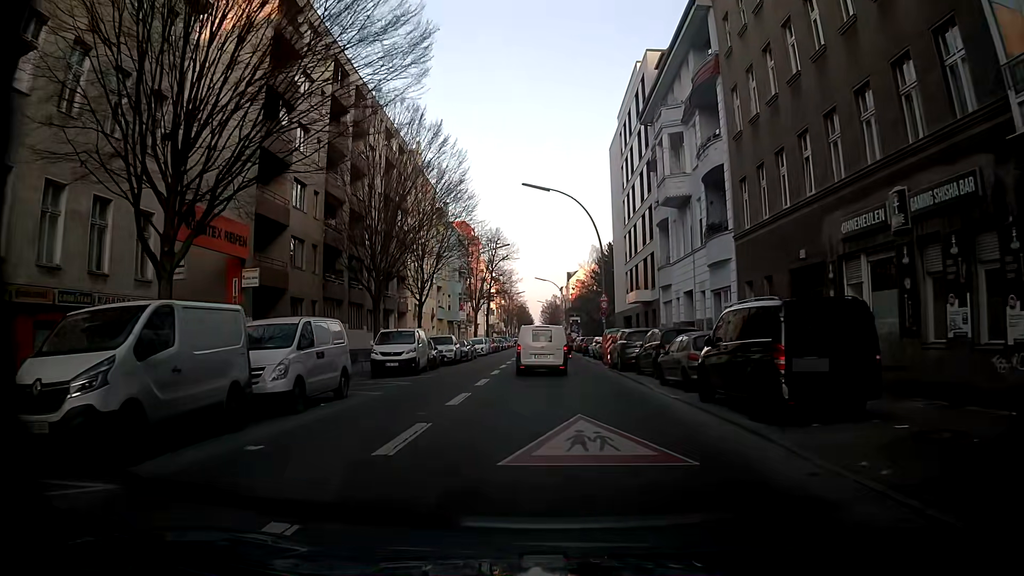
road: tertiary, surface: asphalt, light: Day
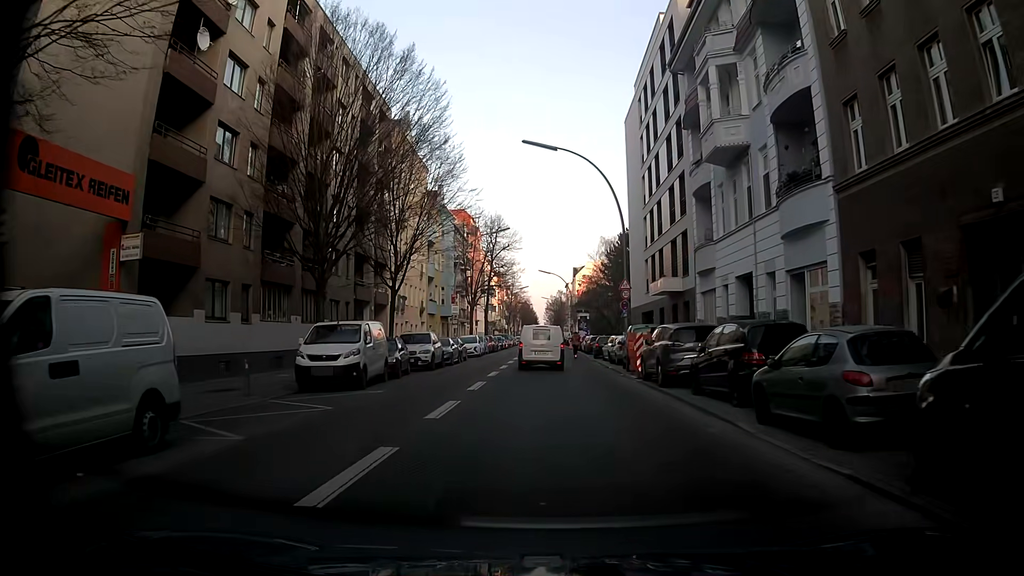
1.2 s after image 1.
(-0.1, +8.7) m; -1°
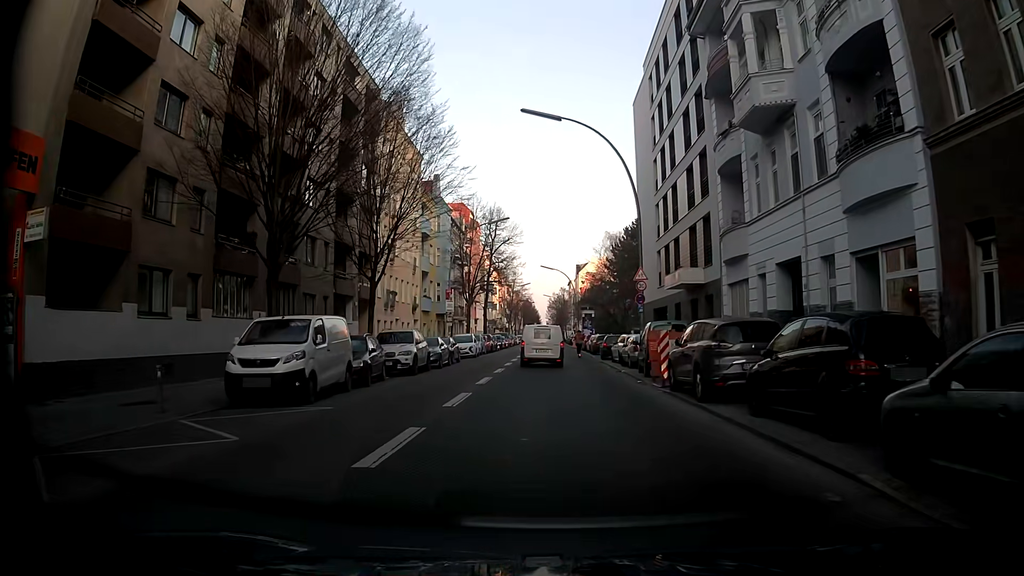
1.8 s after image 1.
(-0.1, +4.4) m; -2°
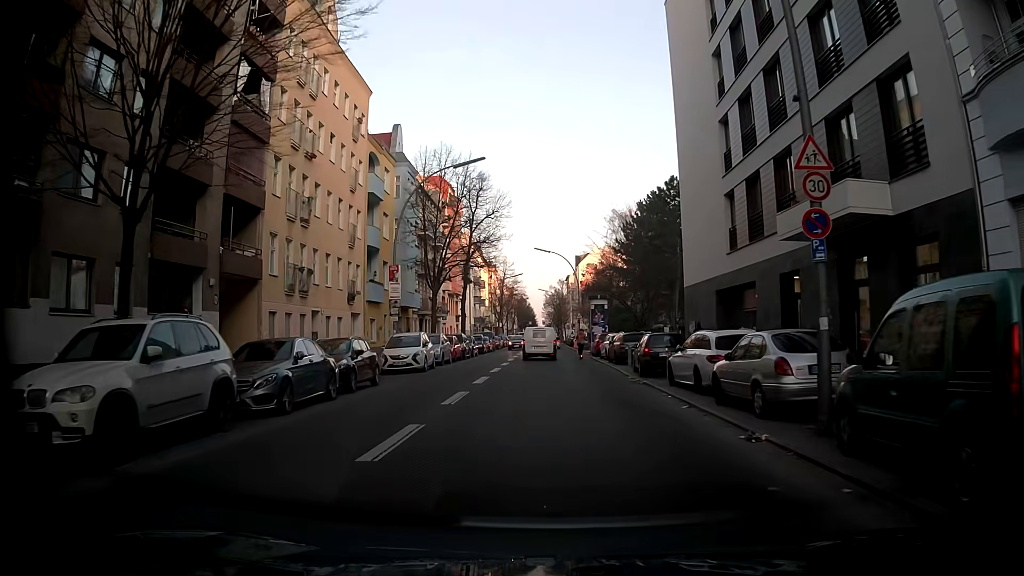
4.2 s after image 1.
(+0.3, +17.8) m; 0°
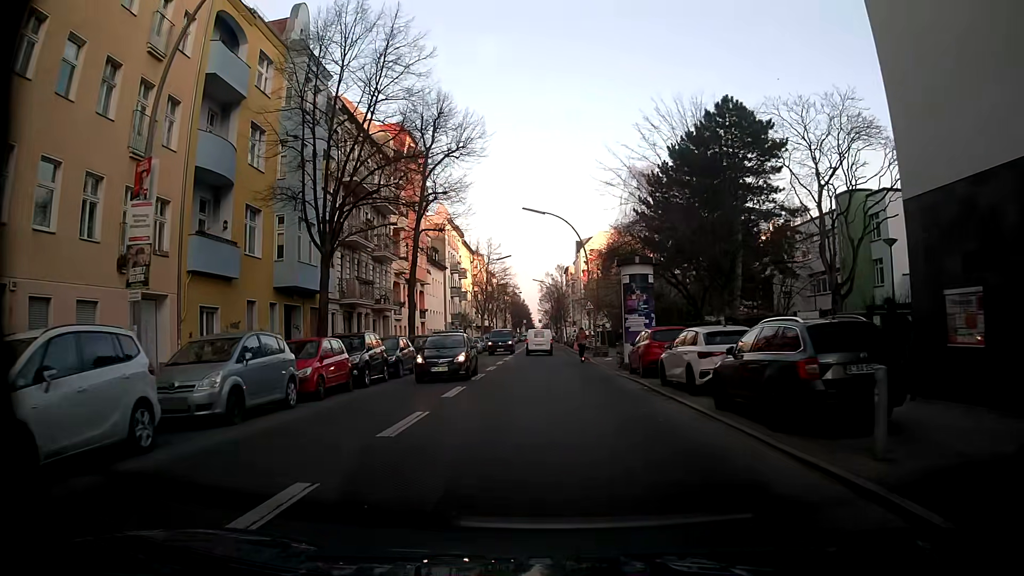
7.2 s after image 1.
(+0.7, +22.3) m; +1°
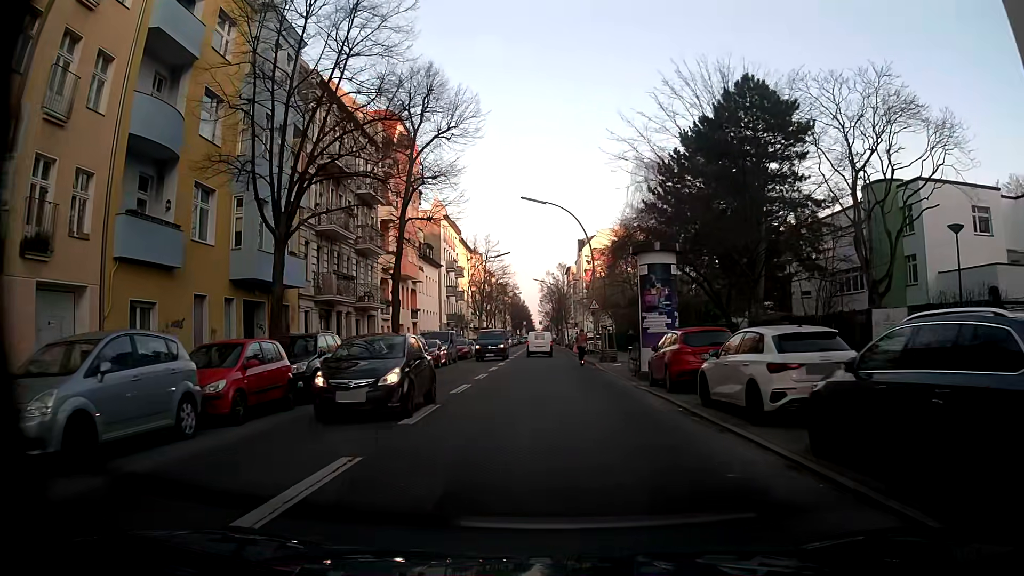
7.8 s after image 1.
(+0.1, +4.5) m; +2°
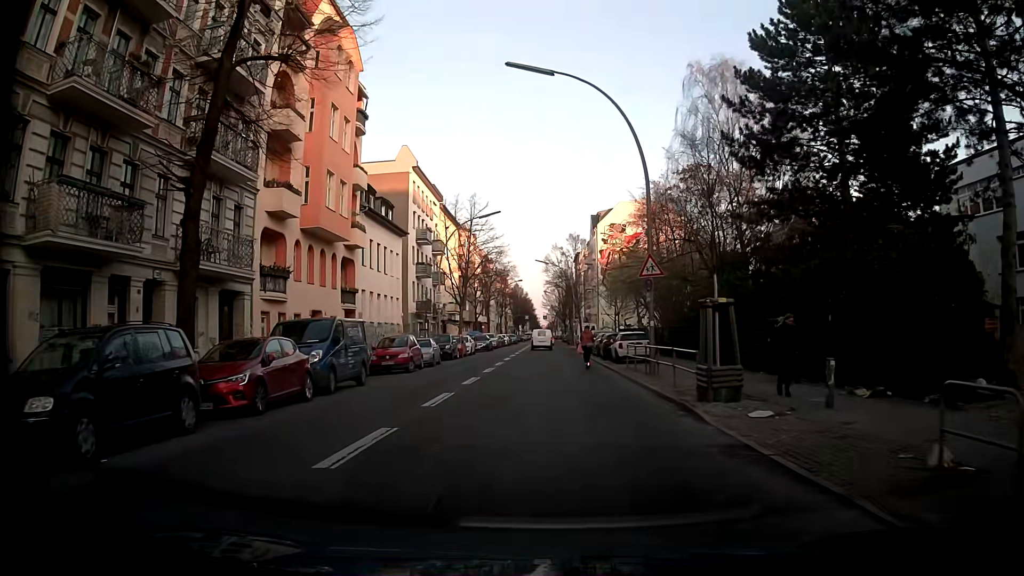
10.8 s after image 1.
(-0.2, +22.0) m; -2°
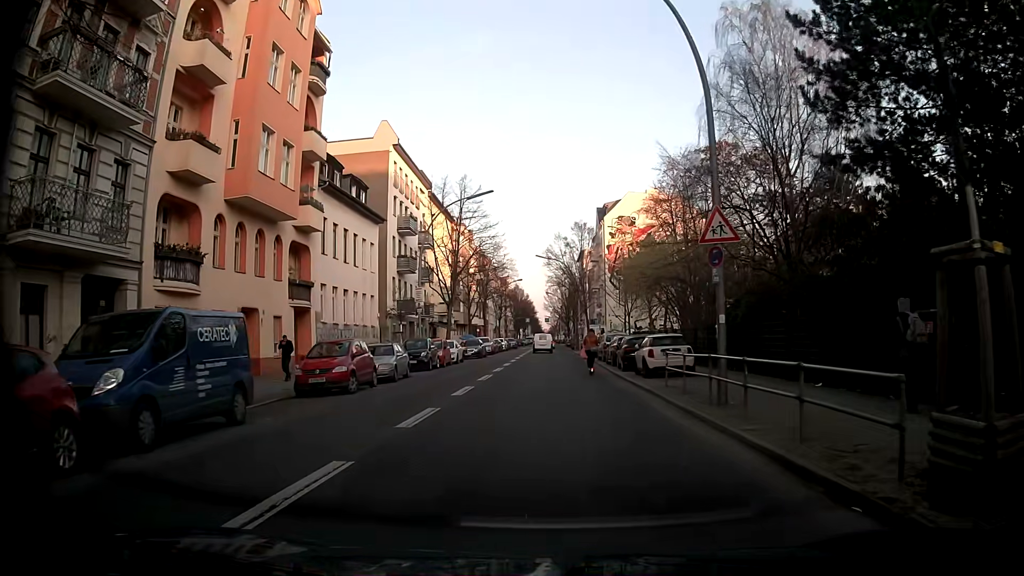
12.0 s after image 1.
(+0.2, +8.4) m; +1°
(0, +10) (0, +20) (0, +30) (0, +40) (0, +50) (0, +60) (-1, +70) (-1, +80) (-1, +90) (0, +100) m
